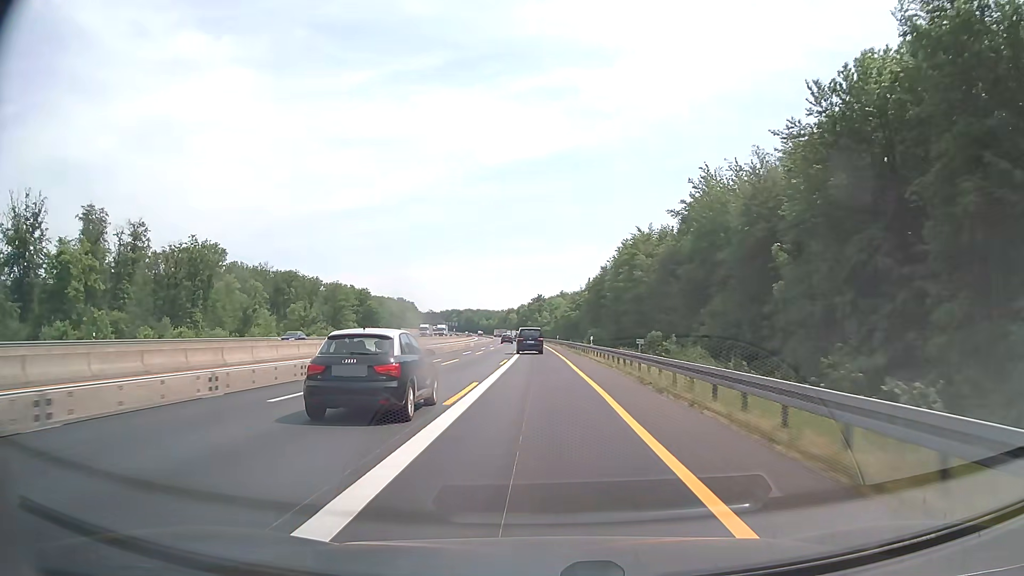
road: motorway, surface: asphalt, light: Day
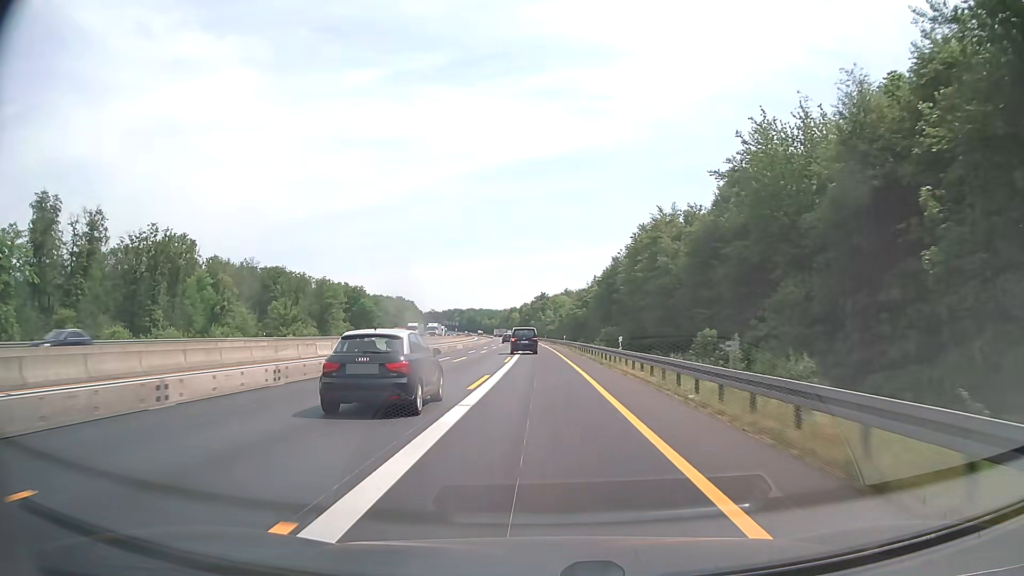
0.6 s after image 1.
(0.0, +14.3) m; 0°
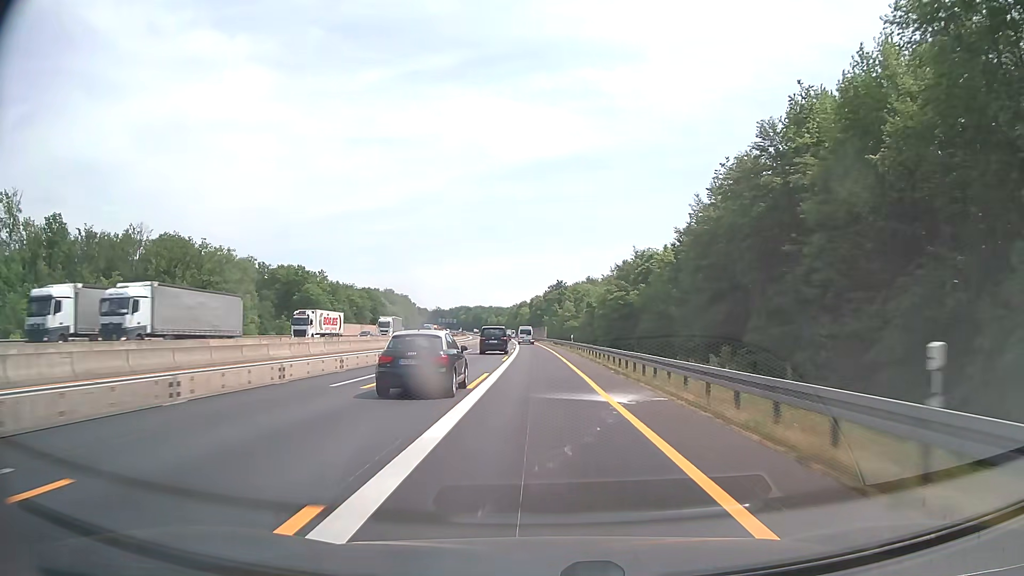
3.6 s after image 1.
(-0.9, +71.3) m; -1°
(0, +10) (0, +20) (0, +30) (0, +40) (-1, +50) (-1, +60) (-1, +70) (-1, +80) (-2, +90) (-2, +100) m
